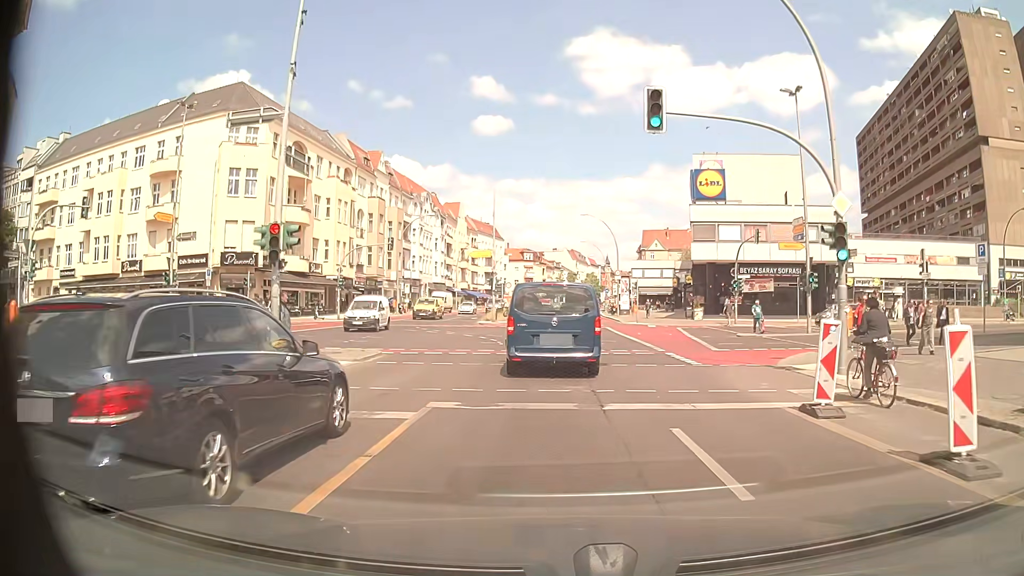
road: primary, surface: asphalt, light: Day
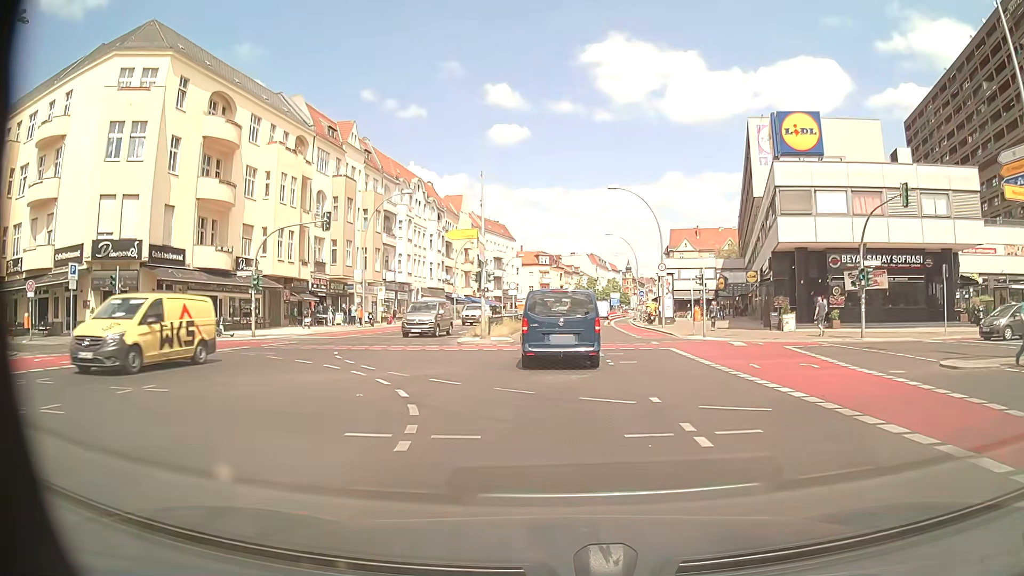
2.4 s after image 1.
(-0.1, +18.2) m; -2°
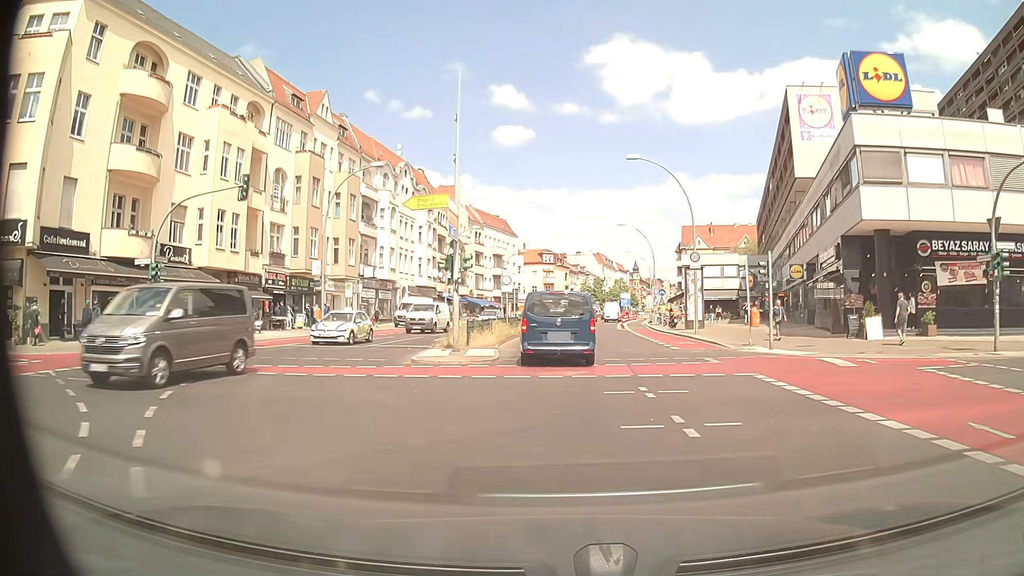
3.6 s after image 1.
(0.0, +10.1) m; 0°
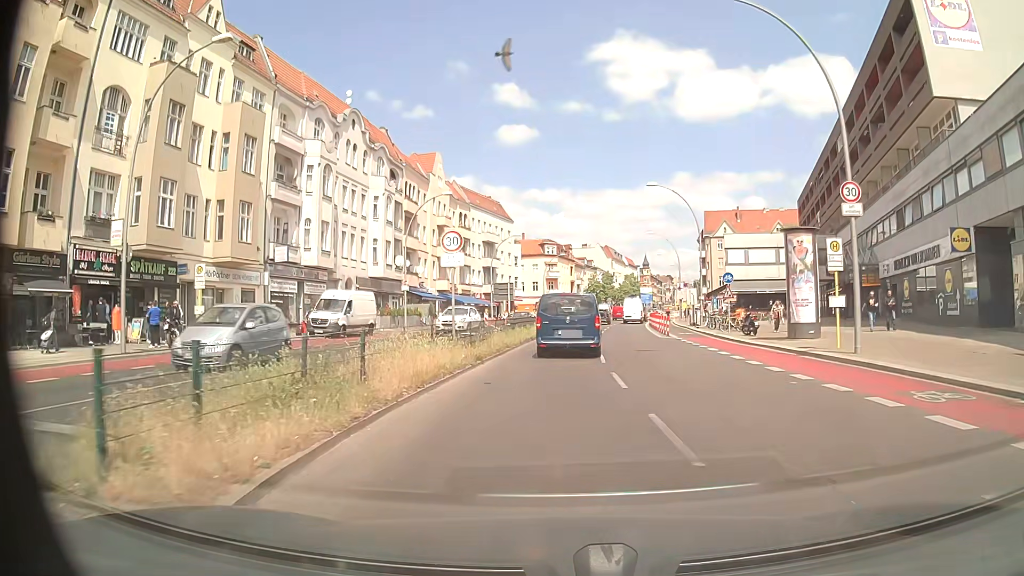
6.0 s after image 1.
(-0.1, +21.0) m; -1°
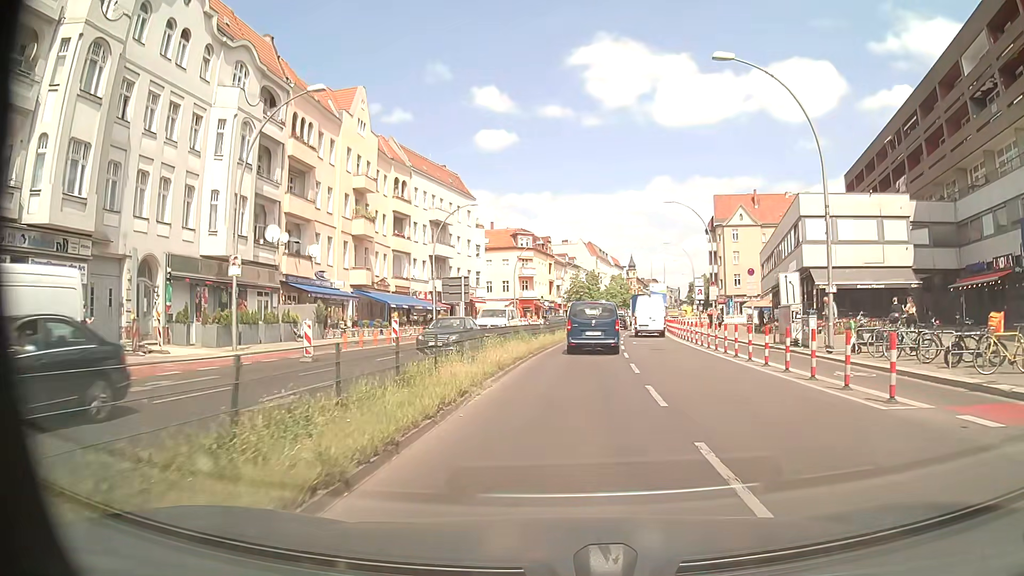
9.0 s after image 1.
(+0.3, +25.8) m; +2°
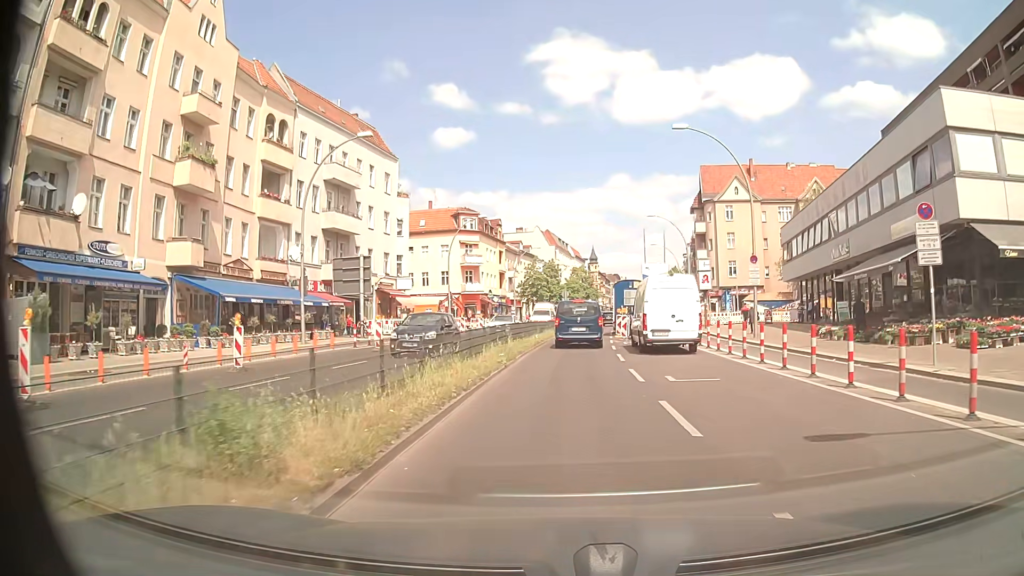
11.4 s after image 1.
(+0.5, +20.9) m; +4°
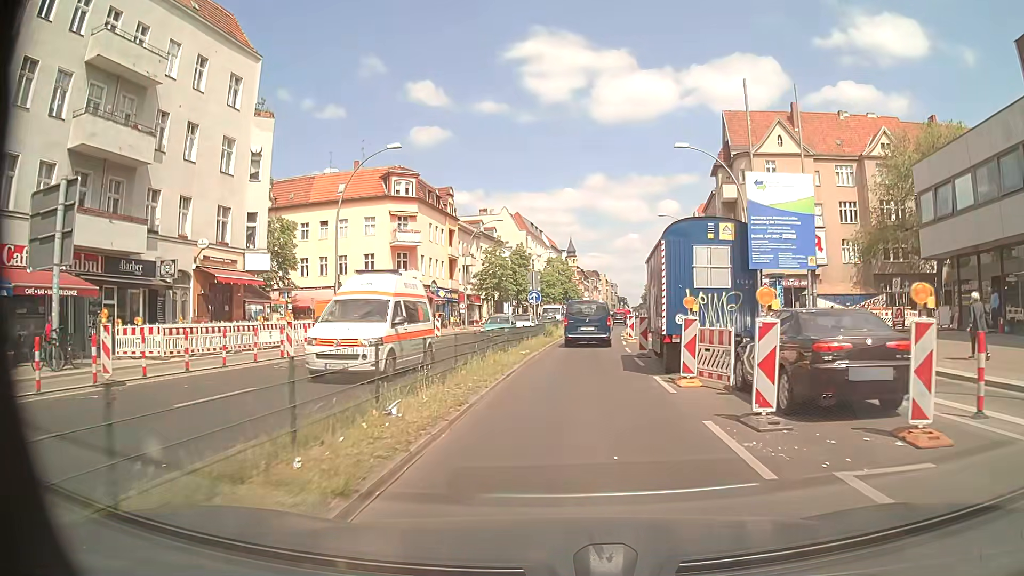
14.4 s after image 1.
(+0.4, +26.3) m; +2°
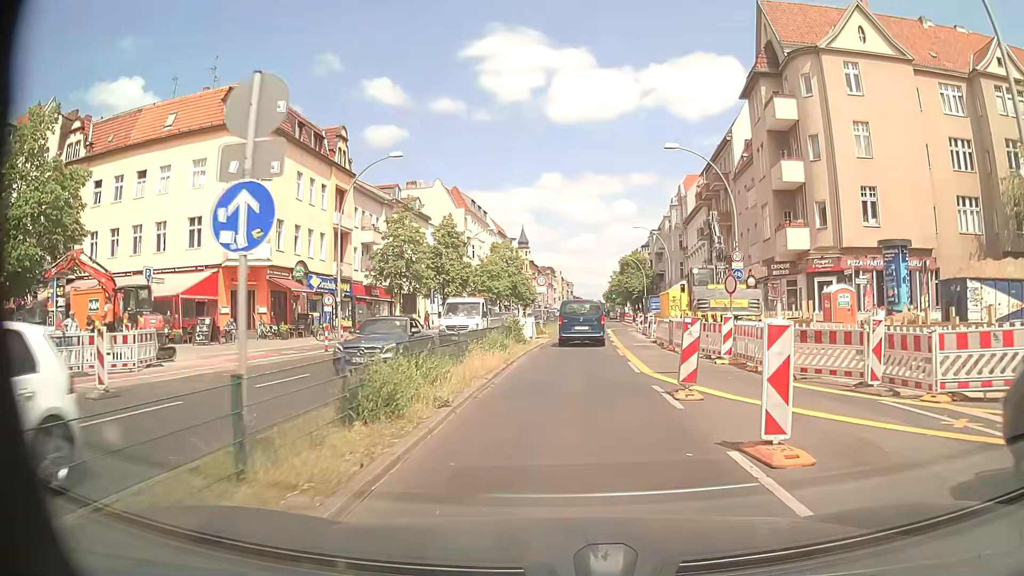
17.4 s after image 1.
(+0.9, +26.1) m; +3°
(0, +10) (+1, +20) (+1, +30) (+2, +40) (+3, +50) (+3, +60) (+4, +70) (+5, +80) (+5, +90) (+6, +100) m
